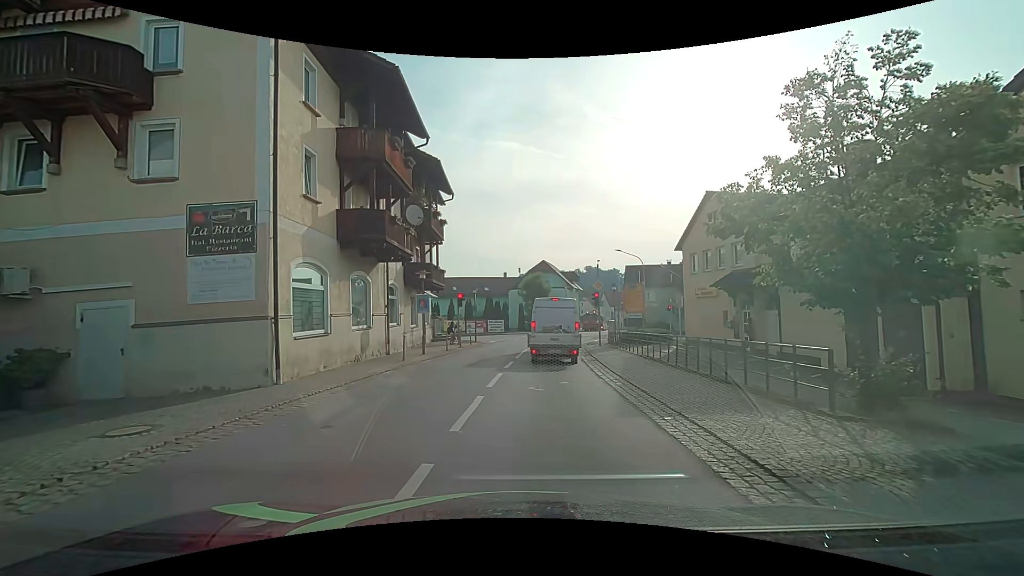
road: secondary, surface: asphalt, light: Day
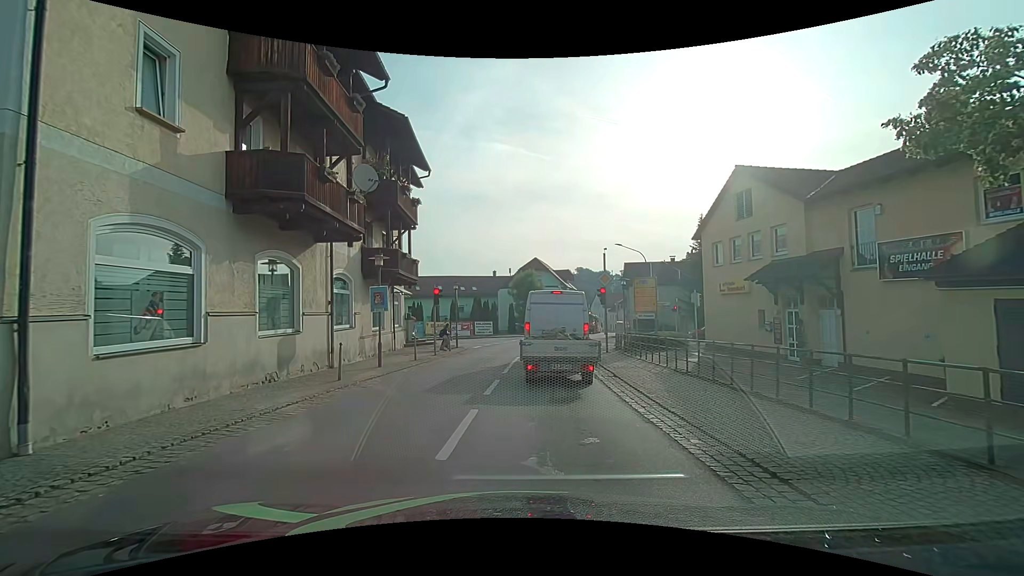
(0.0, +5.3) m; -1°
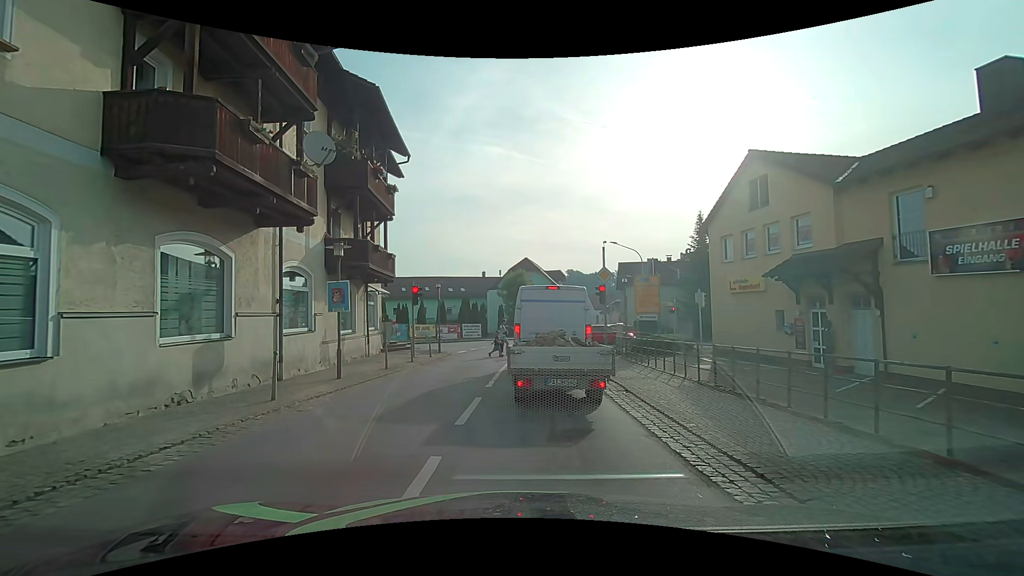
(0.0, +2.7) m; 0°
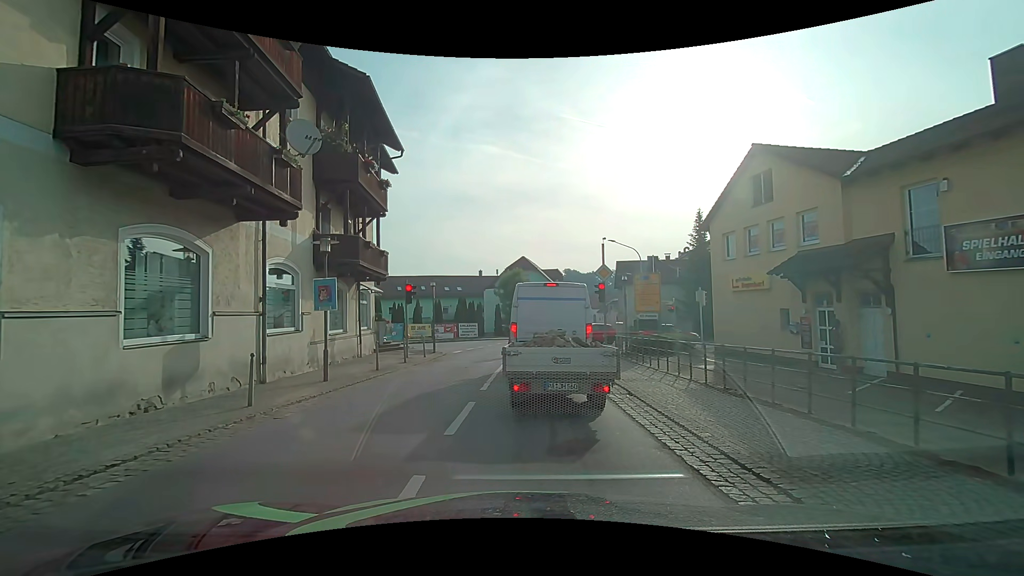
(0.0, +0.7) m; 0°
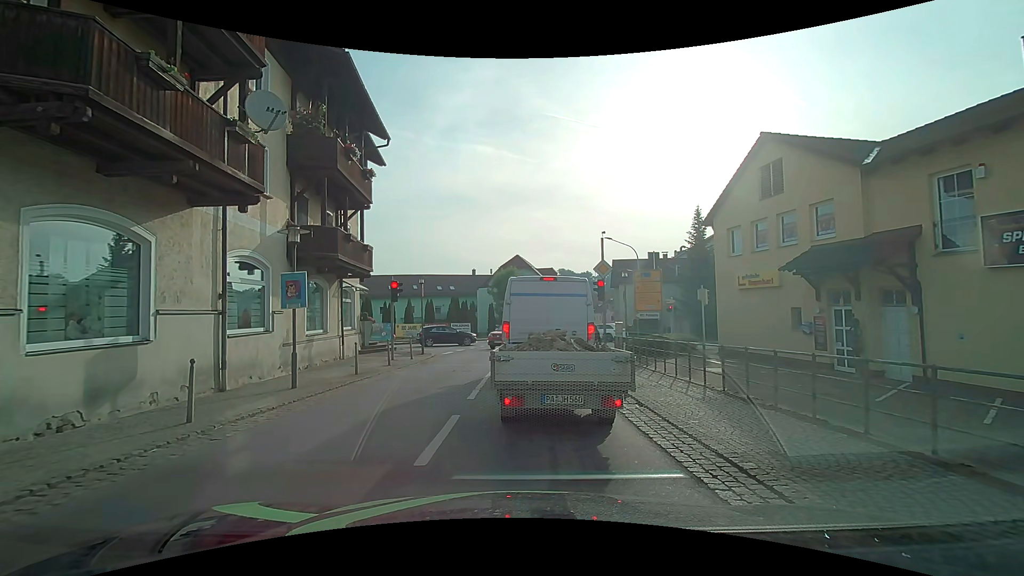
(0.0, +1.4) m; 0°
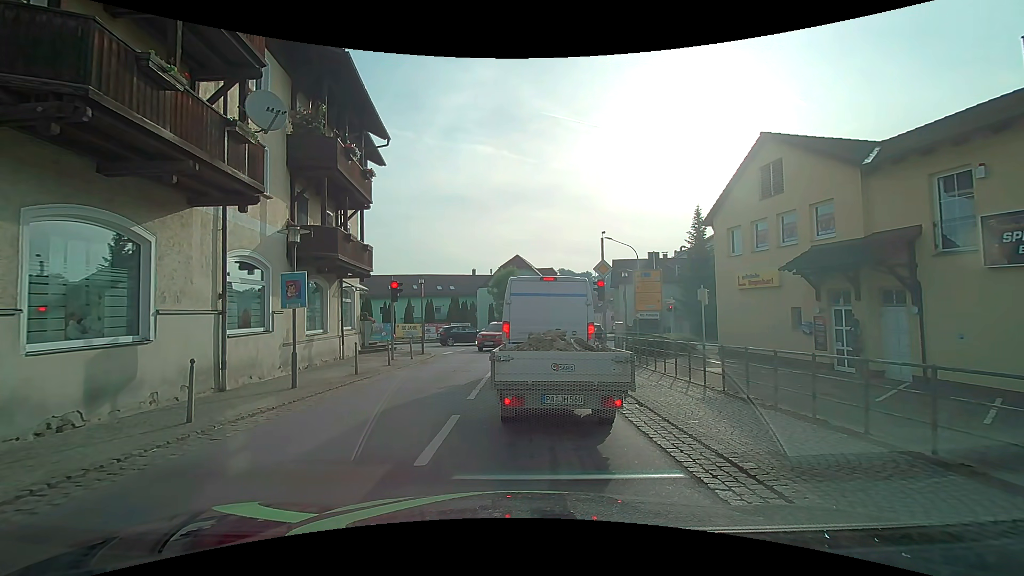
(0.0, 0.0) m; 0°
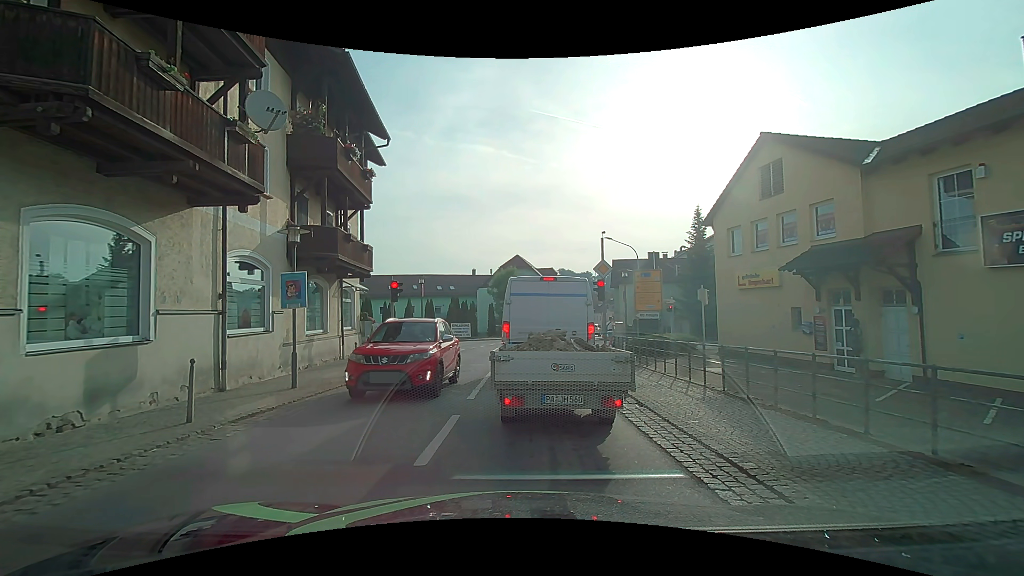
(0.0, 0.0) m; 0°
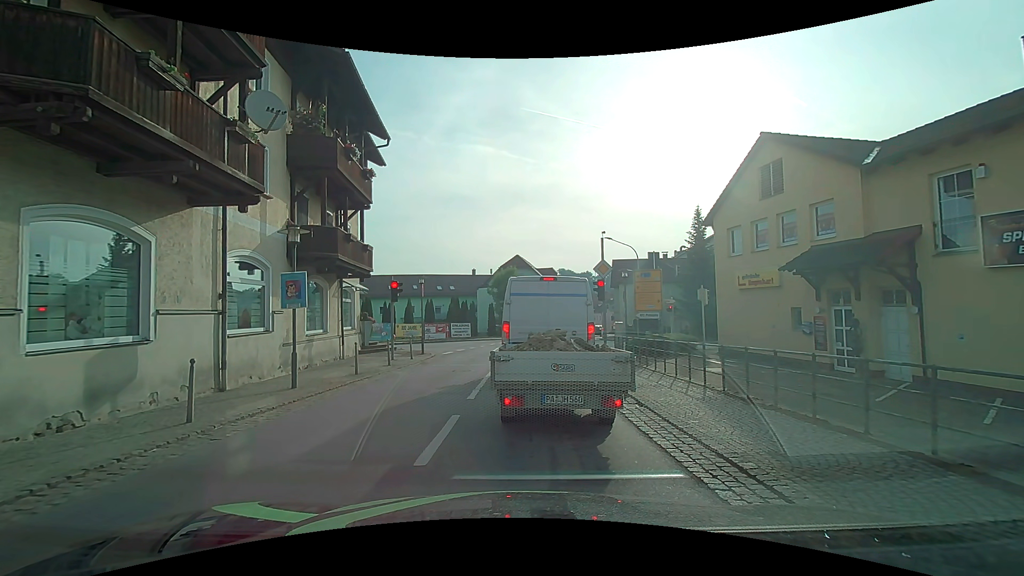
(0.0, 0.0) m; 0°
